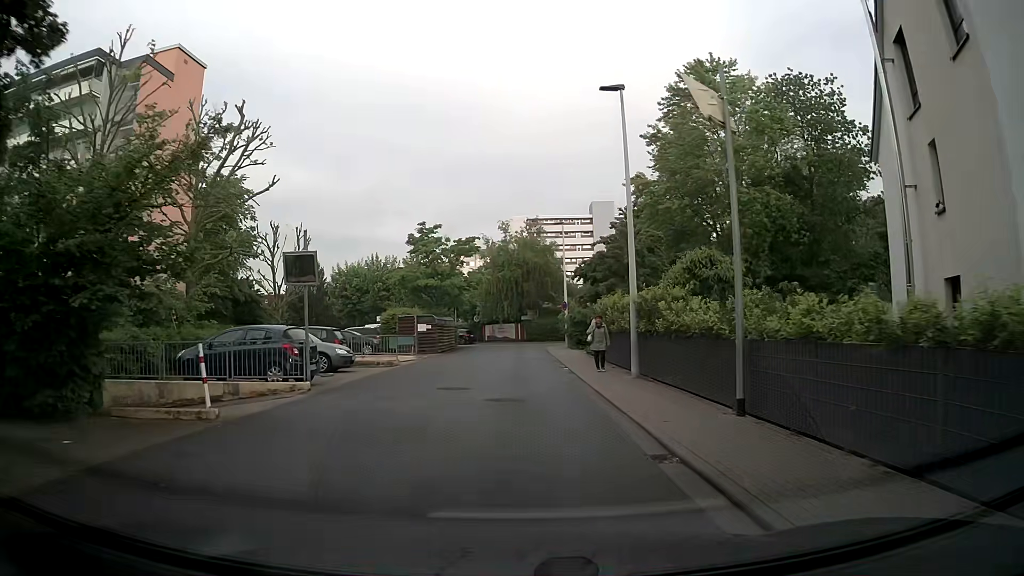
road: residential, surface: asphalt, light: Day
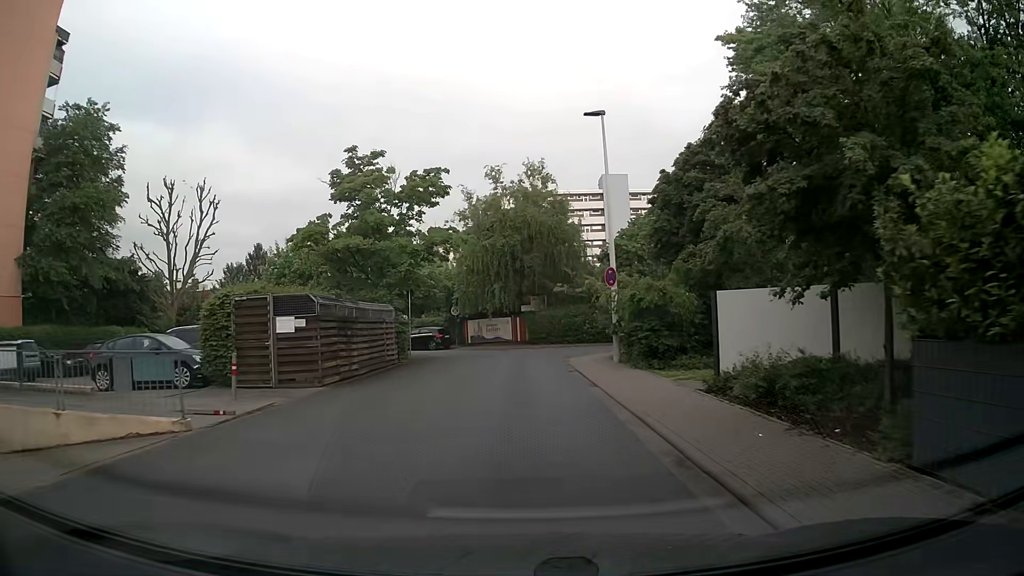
(+0.4, +21.7) m; +1°
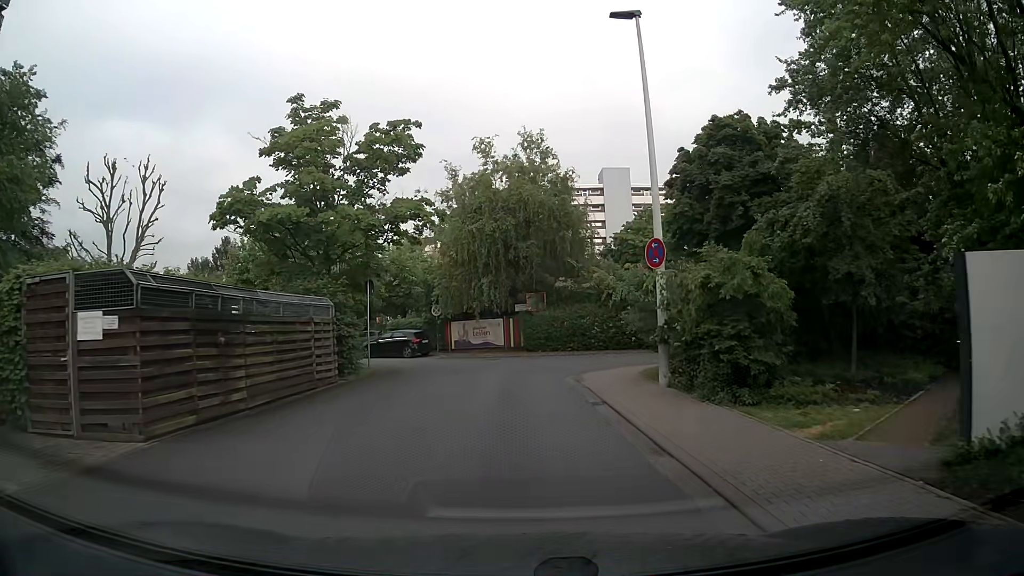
(+0.1, +7.5) m; +1°
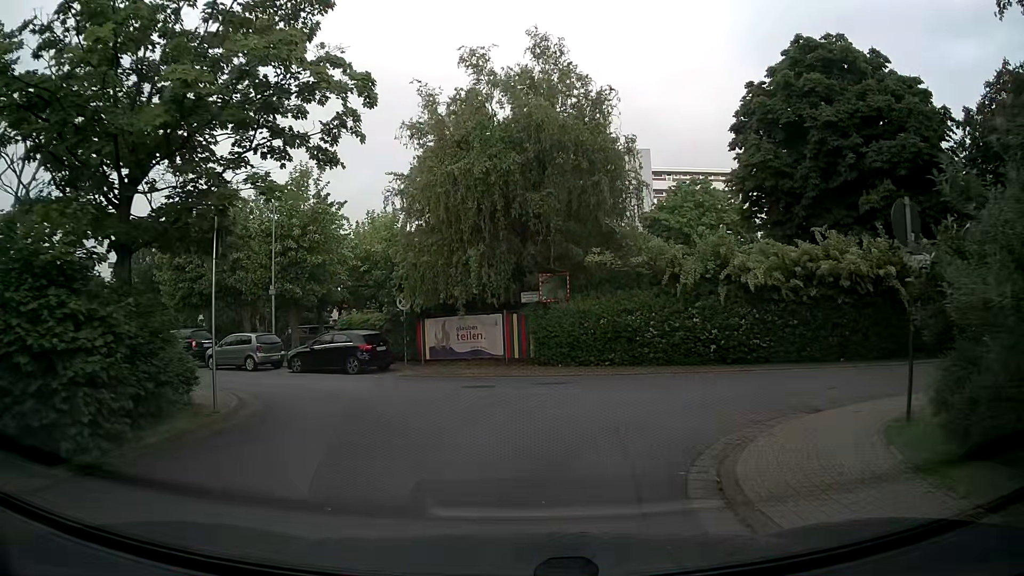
(-0.2, +12.6) m; -2°
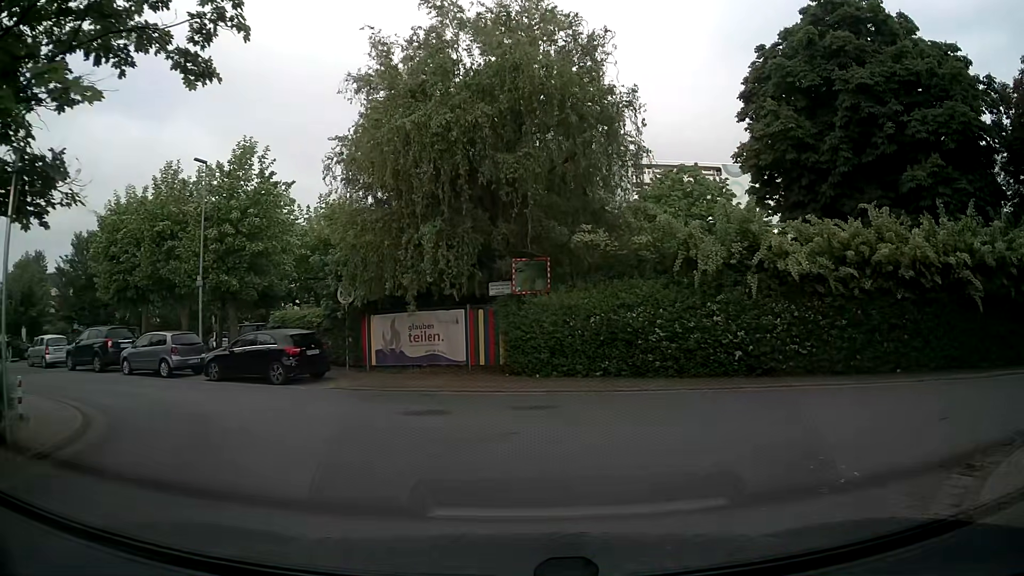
(+0.1, +4.7) m; +4°
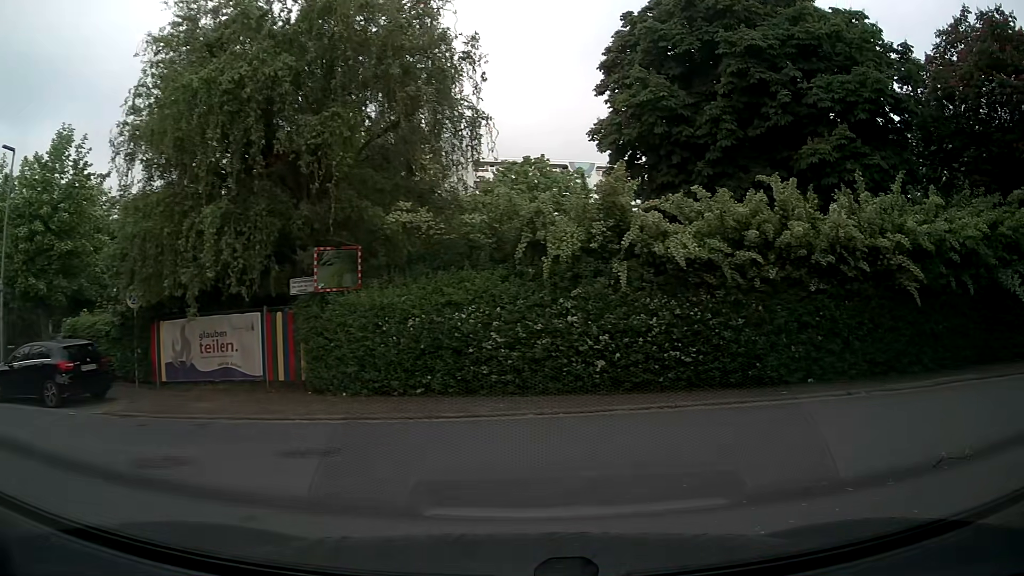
(+0.4, +3.4) m; +13°
